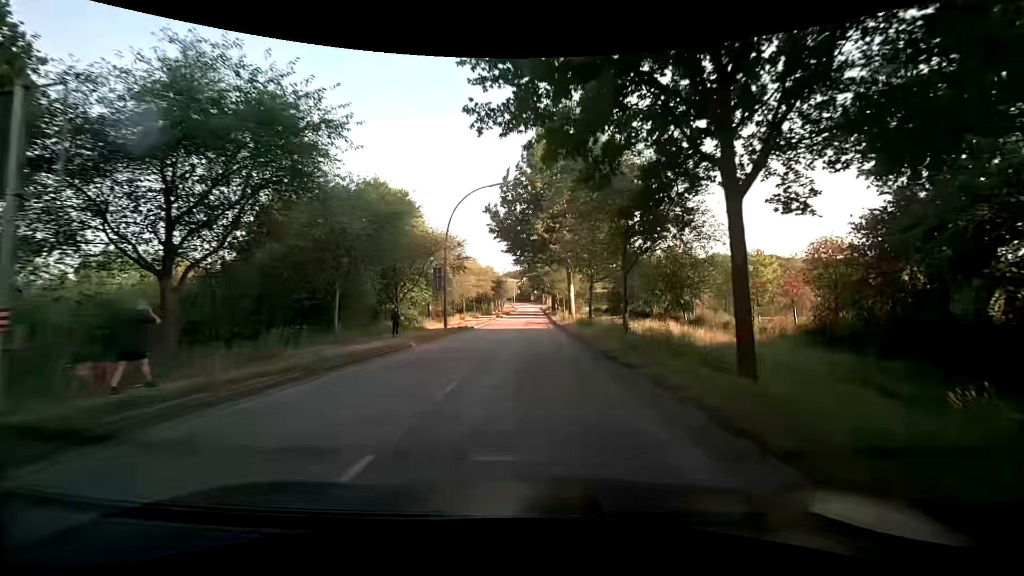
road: secondary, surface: asphalt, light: Day
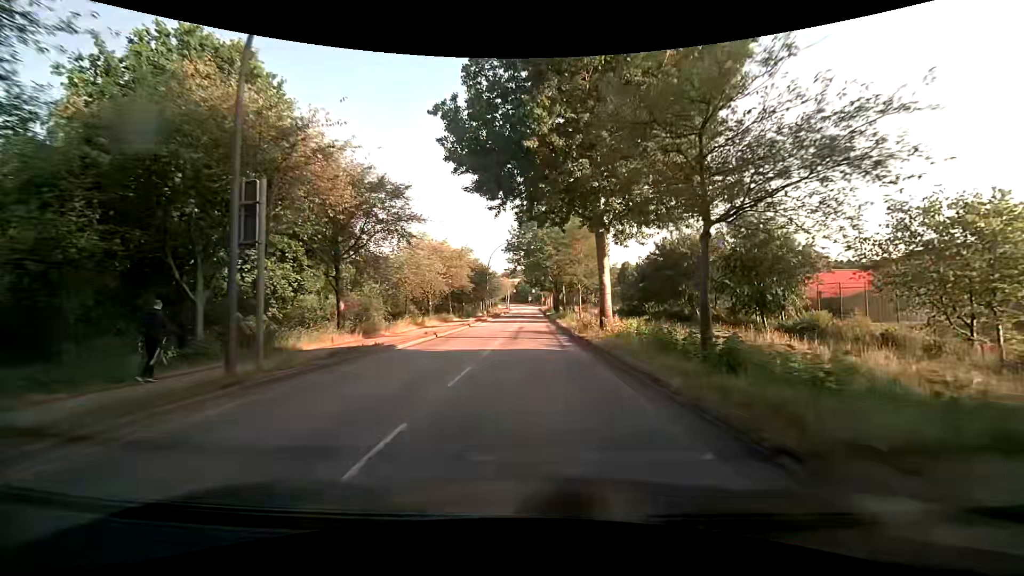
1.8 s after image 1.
(0.0, +23.0) m; 0°
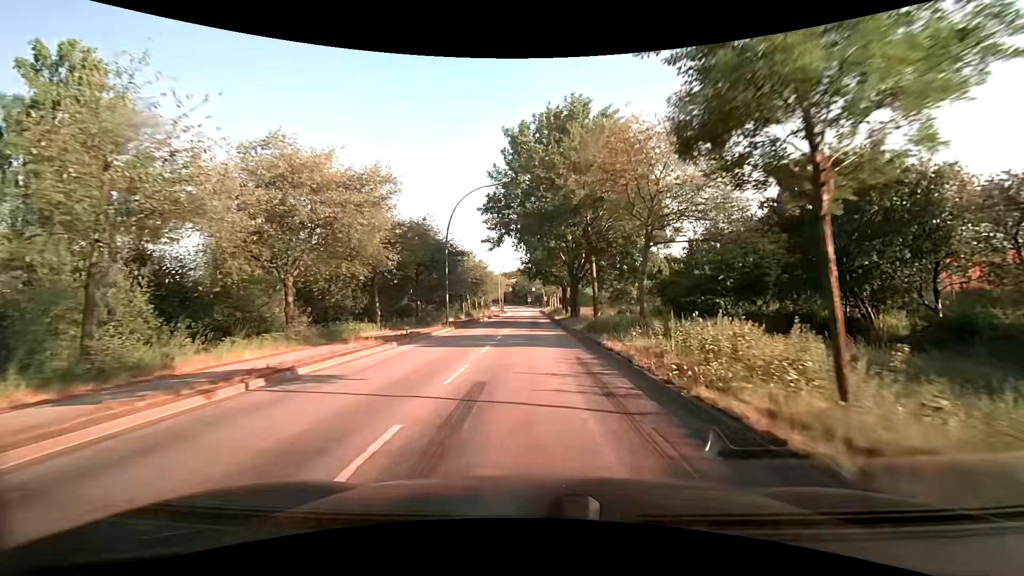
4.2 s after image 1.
(-0.1, +30.0) m; 0°
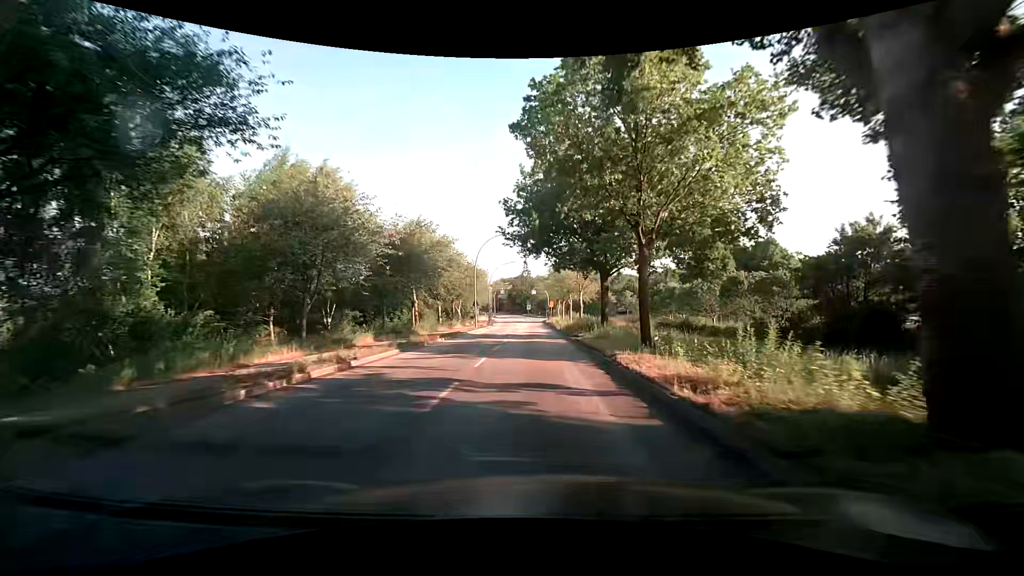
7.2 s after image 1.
(-0.1, +37.4) m; 0°
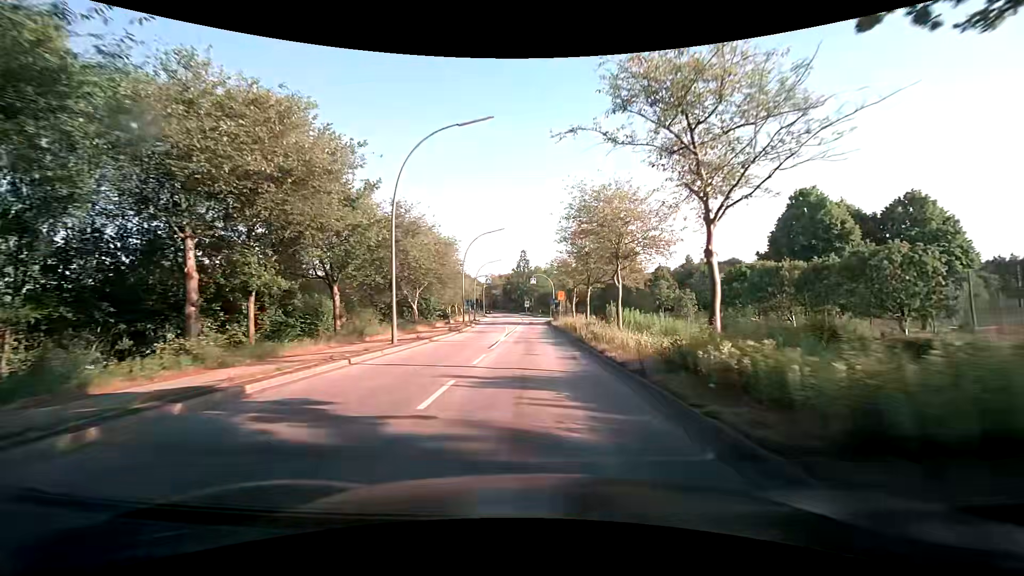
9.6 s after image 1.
(-0.2, +29.9) m; -1°
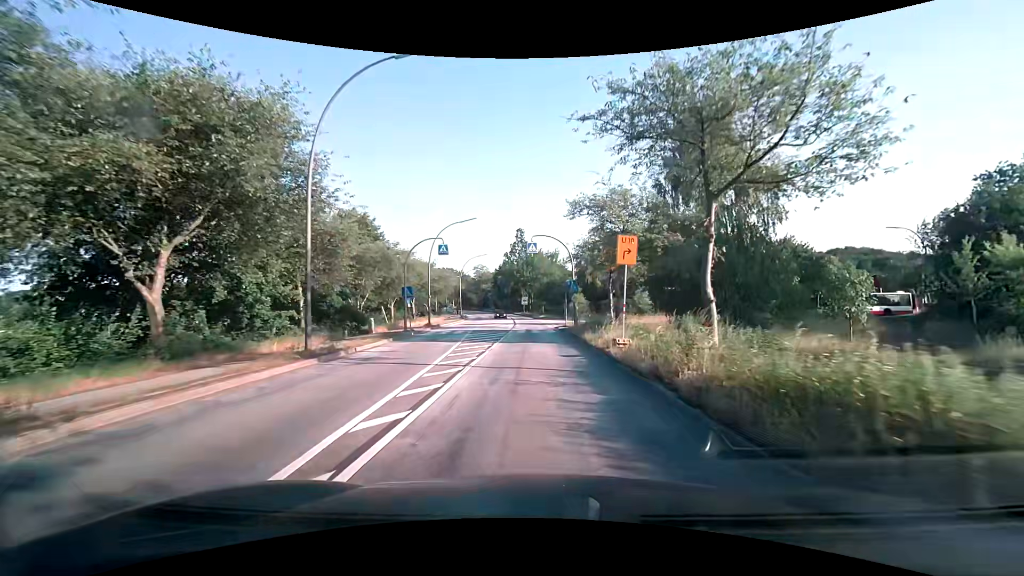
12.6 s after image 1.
(+0.2, +35.5) m; 0°
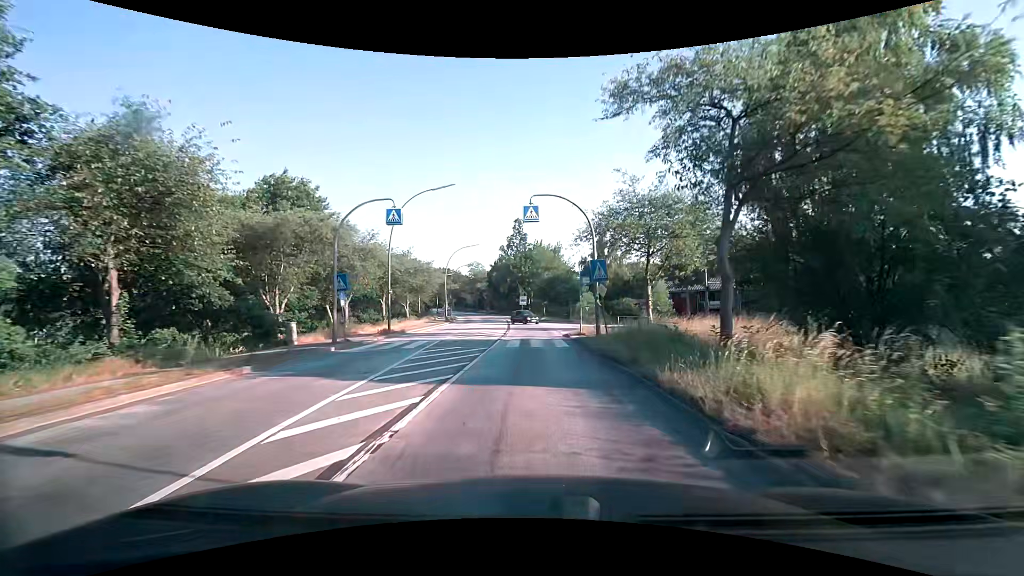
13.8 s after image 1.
(0.0, +12.6) m; 0°
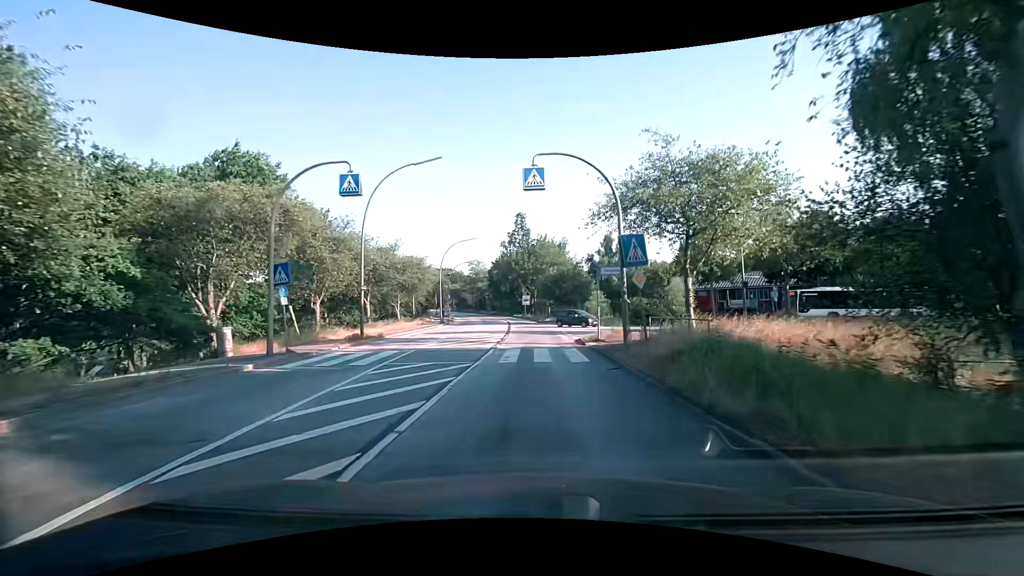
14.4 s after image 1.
(0.0, +6.0) m; 0°
(0, +10) (0, +20) (+1, +30) (+8, +36) (+18, +37) (+28, +38) (+38, +38) (+48, +41) (+57, +44) (+66, +49) m
